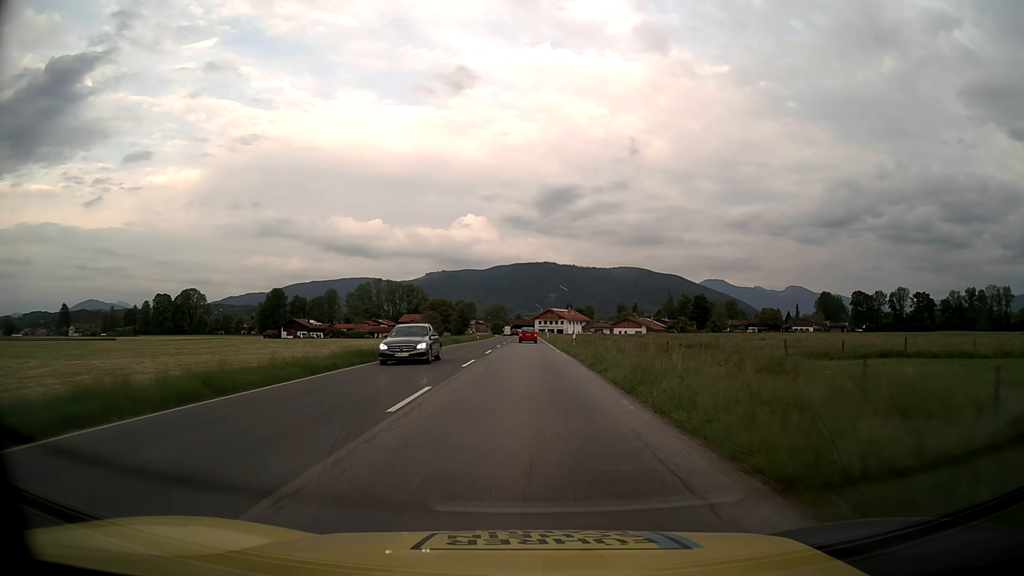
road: primary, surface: asphalt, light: Day
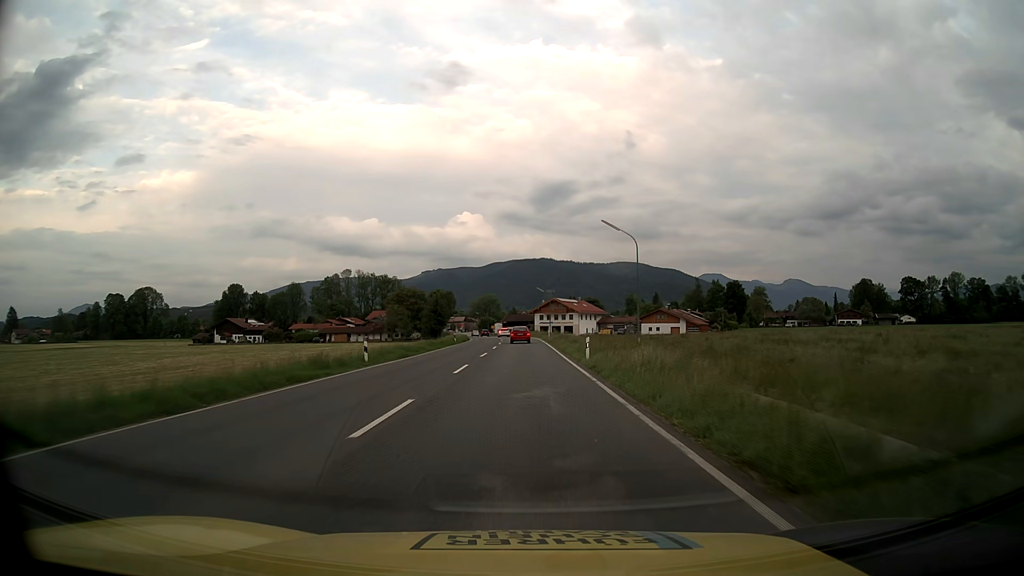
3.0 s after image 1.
(+0.1, +62.0) m; 0°
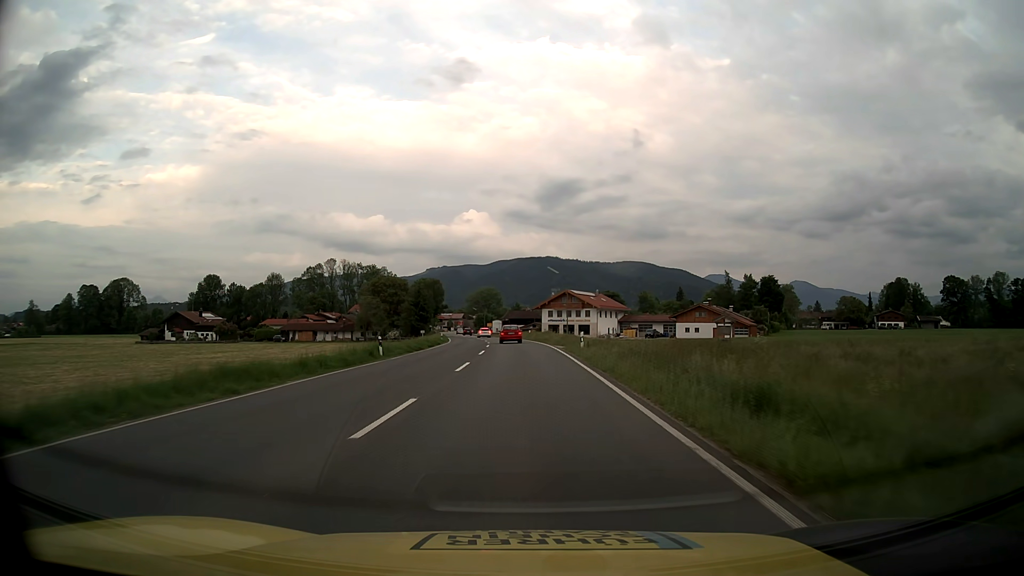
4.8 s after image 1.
(-0.1, +36.2) m; 0°
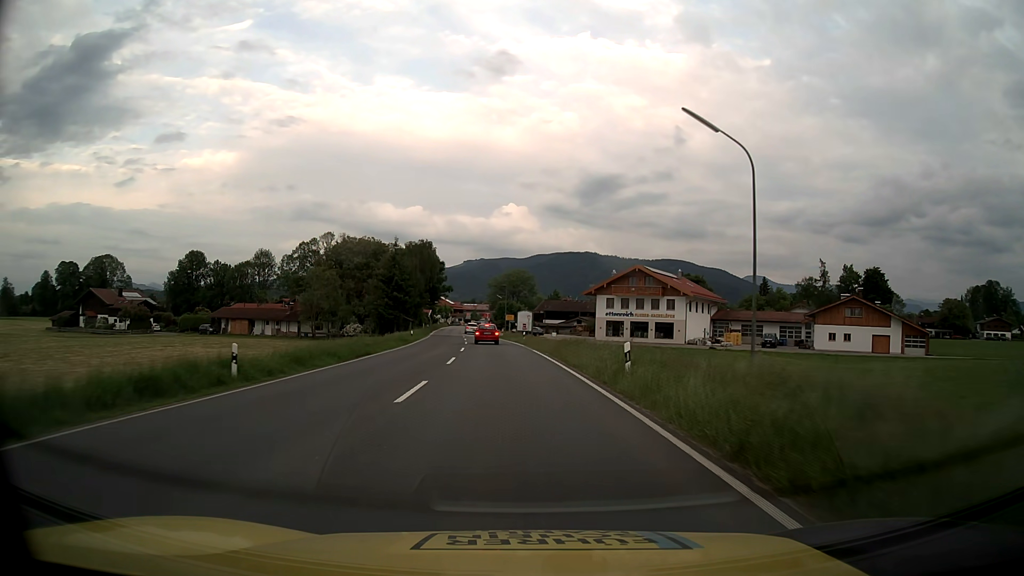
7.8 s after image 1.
(-1.0, +55.7) m; -3°
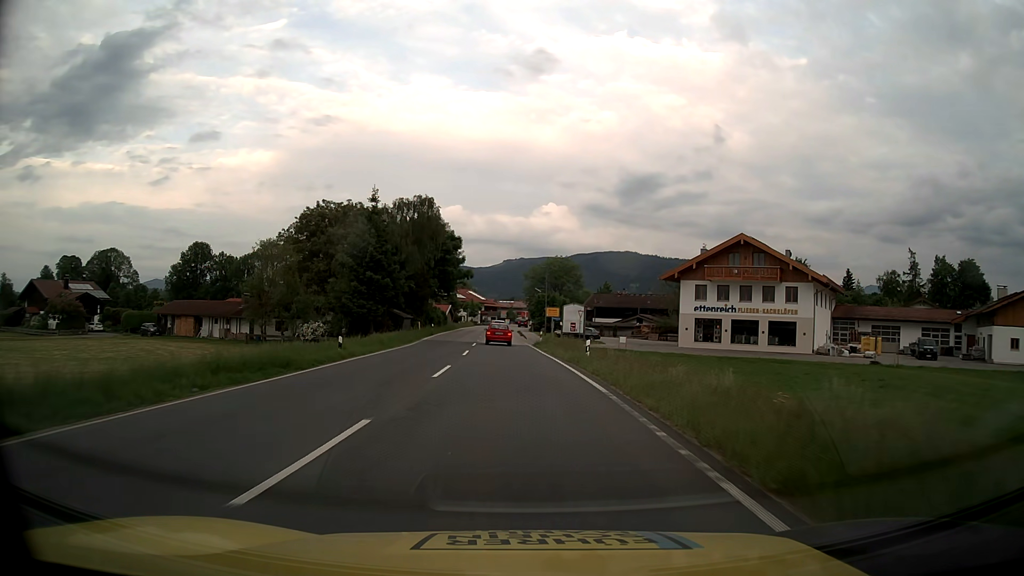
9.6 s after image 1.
(-0.9, +30.6) m; -3°
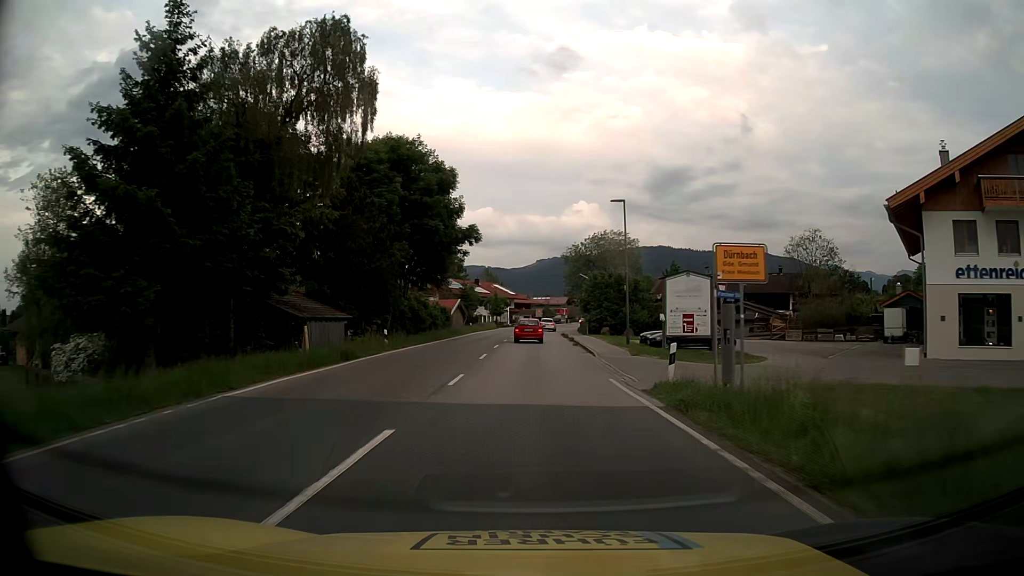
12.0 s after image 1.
(-1.2, +36.6) m; -3°
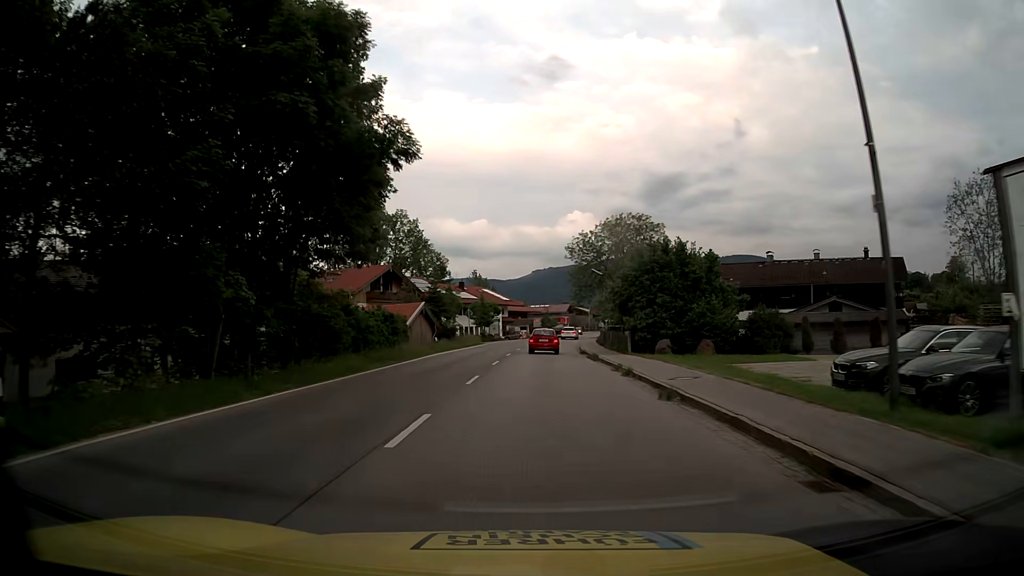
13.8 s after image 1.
(0.0, +24.7) m; 0°
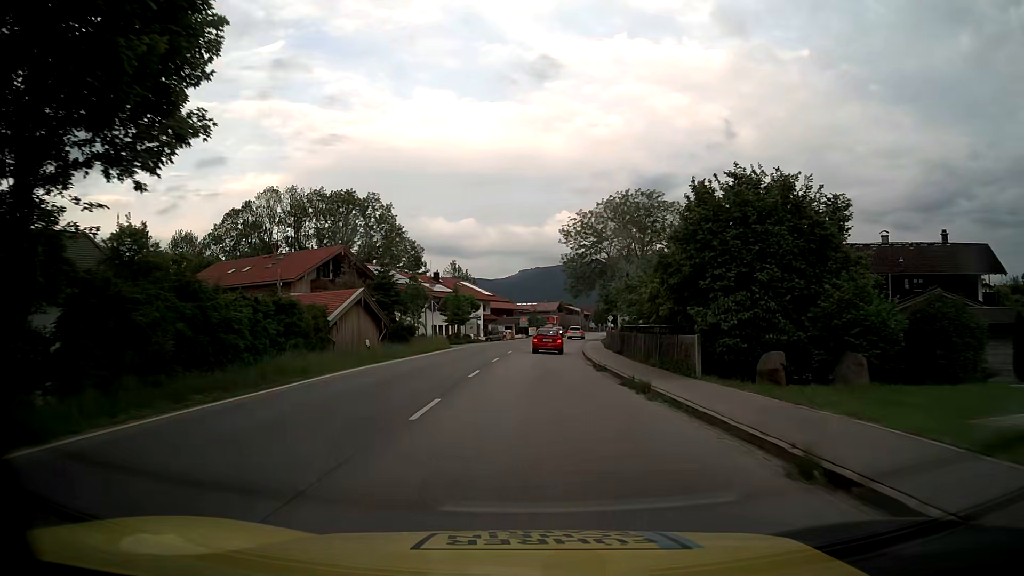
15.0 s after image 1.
(+0.3, +15.8) m; +1°
(0, +10) (0, +20) (+1, +30) (+1, +40) (+2, +50) (+3, +60) (+5, +70) (+6, +80) (+8, +90) (+10, +99) m
